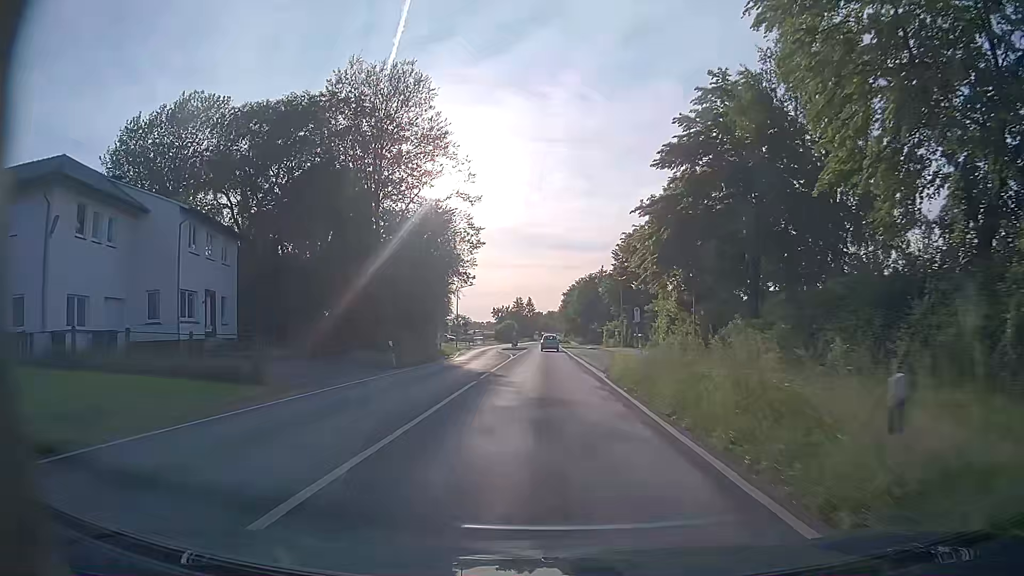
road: primary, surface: asphalt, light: Day
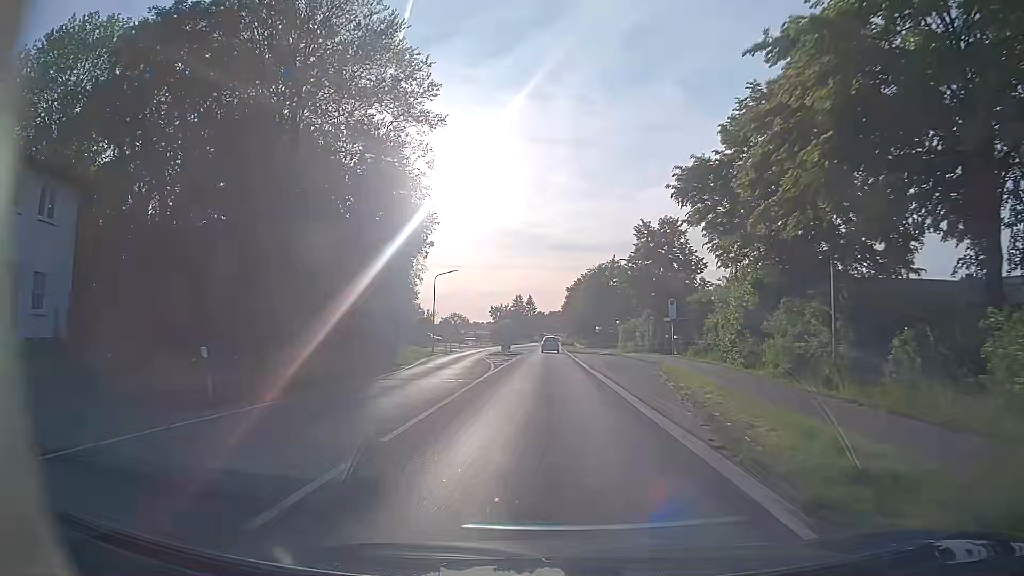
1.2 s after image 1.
(0.0, +17.0) m; -1°
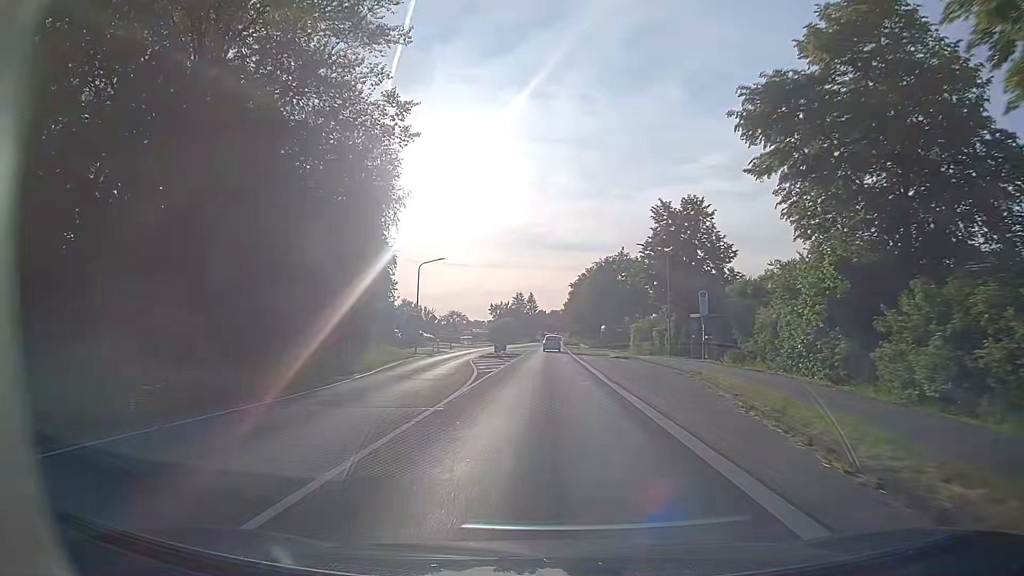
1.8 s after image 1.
(0.0, +8.6) m; 0°
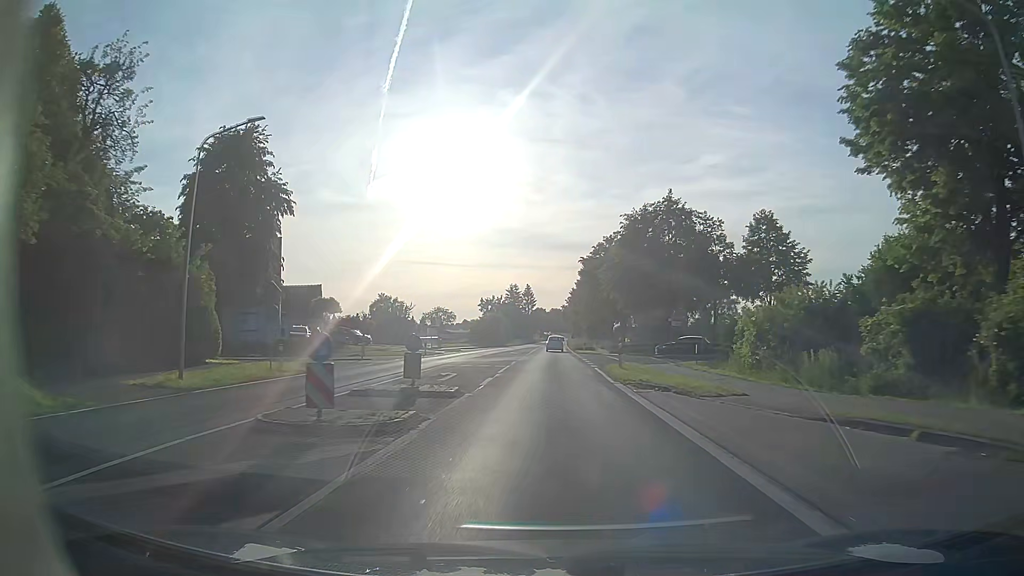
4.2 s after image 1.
(+0.3, +35.3) m; 0°
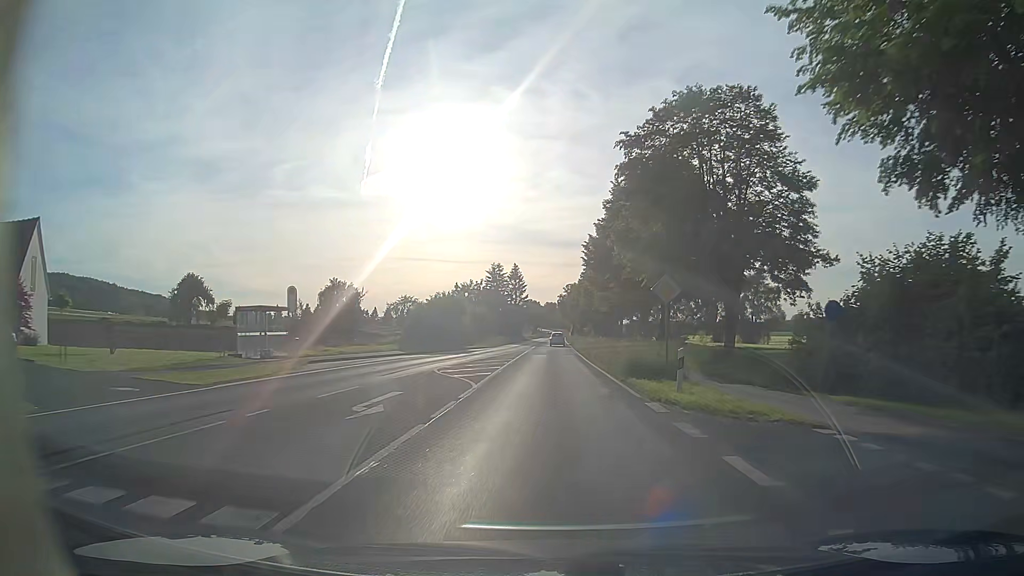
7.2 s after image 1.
(+0.2, +45.5) m; +1°
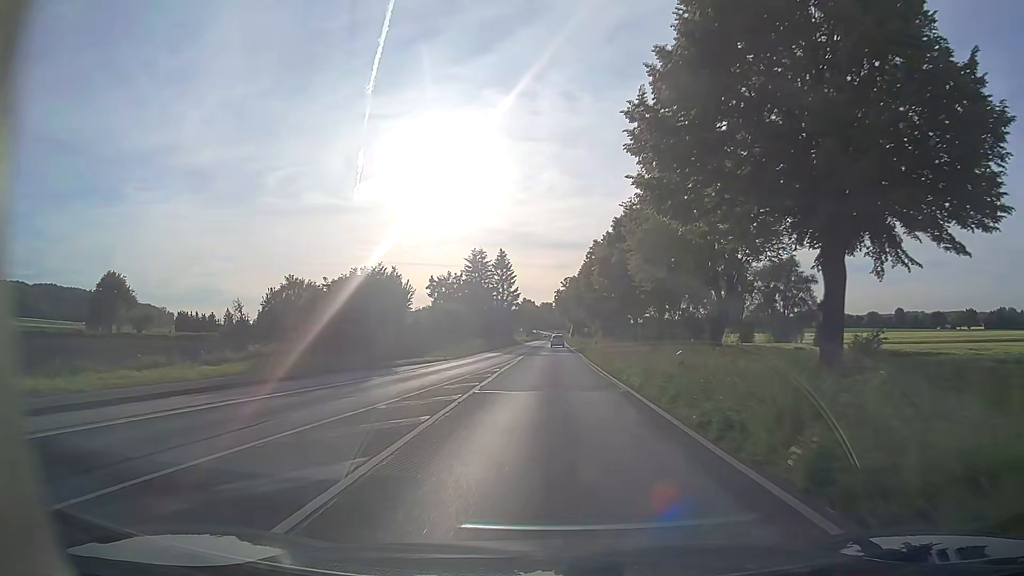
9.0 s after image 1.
(0.0, +28.3) m; 0°
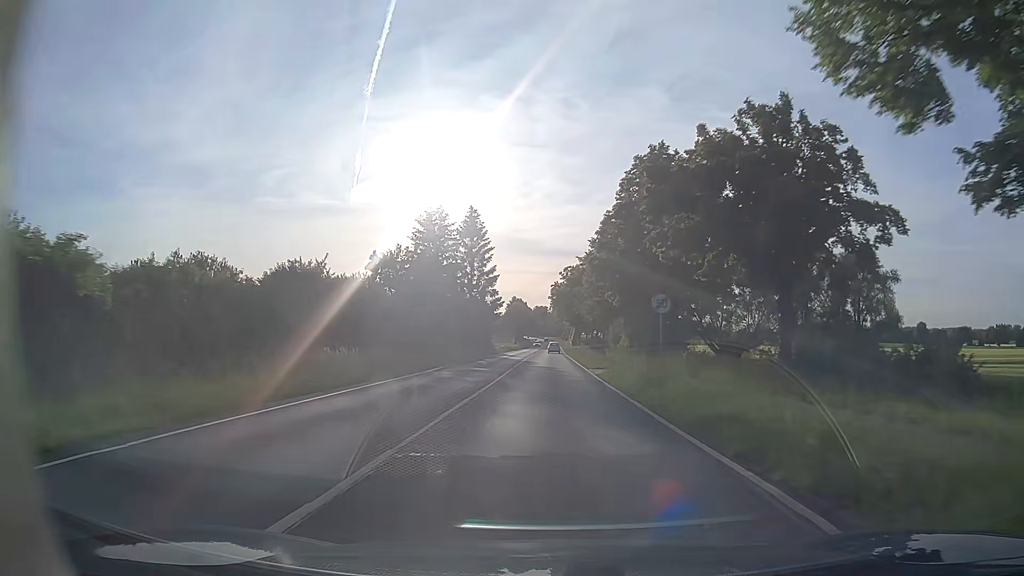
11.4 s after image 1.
(+0.1, +41.3) m; +1°
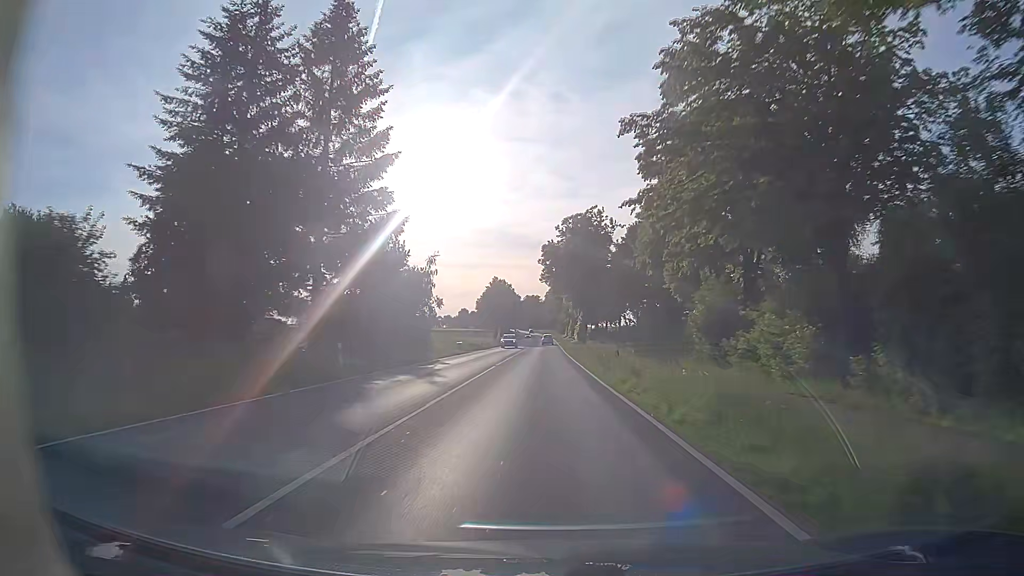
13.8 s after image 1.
(+0.3, +47.4) m; +1°
(0, +10) (0, +20) (0, +30) (0, +40) (0, +50) (0, +60) (0, +70) (-1, +80) (-1, +90) (-1, +100) m
